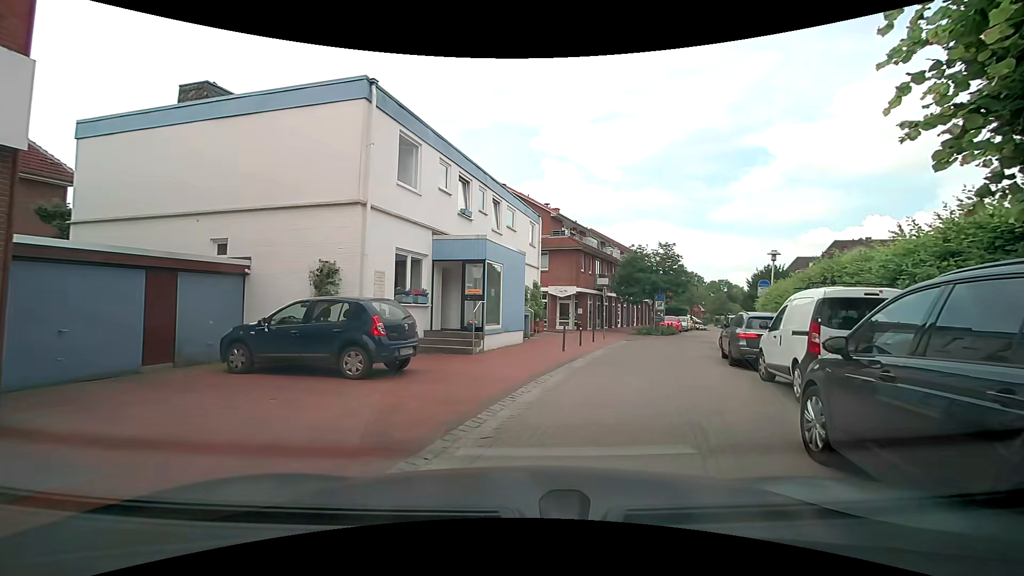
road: residential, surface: paving_stones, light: Day
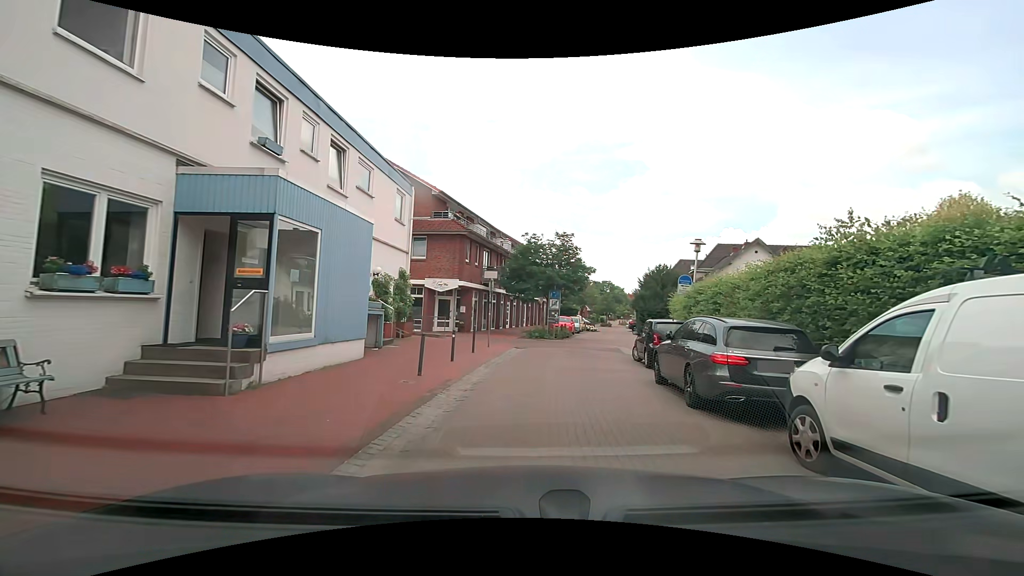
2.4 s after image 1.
(+0.7, +6.4) m; +12°
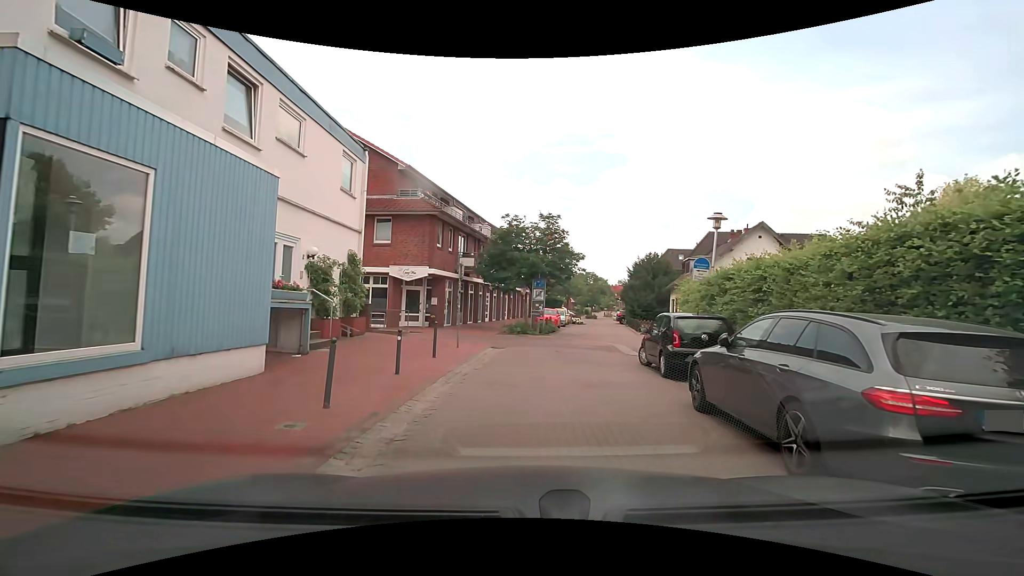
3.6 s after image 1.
(+0.1, +3.8) m; +3°
